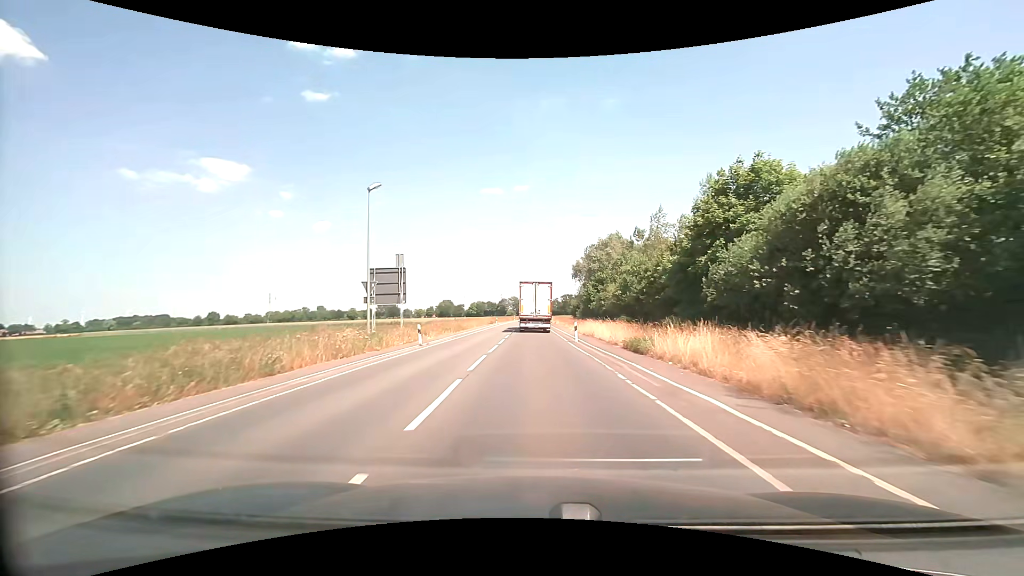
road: secondary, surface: asphalt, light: Day
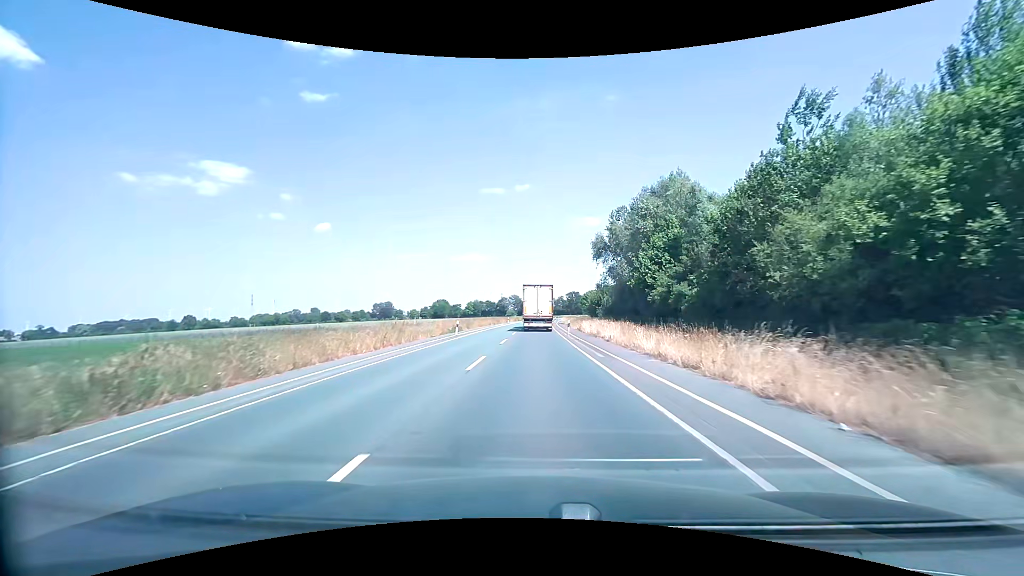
(-0.3, +41.7) m; 0°
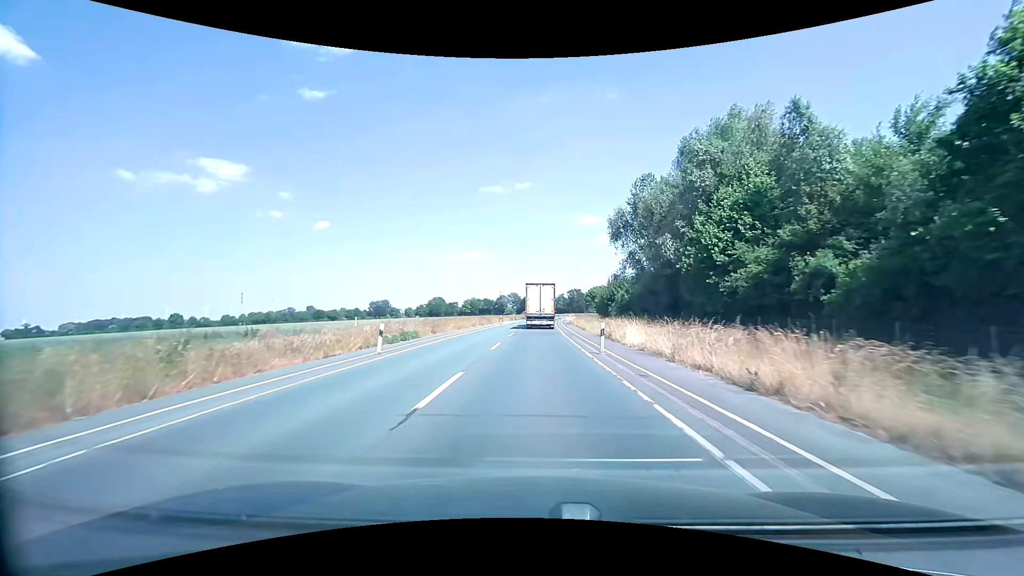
(0.0, +17.6) m; 0°
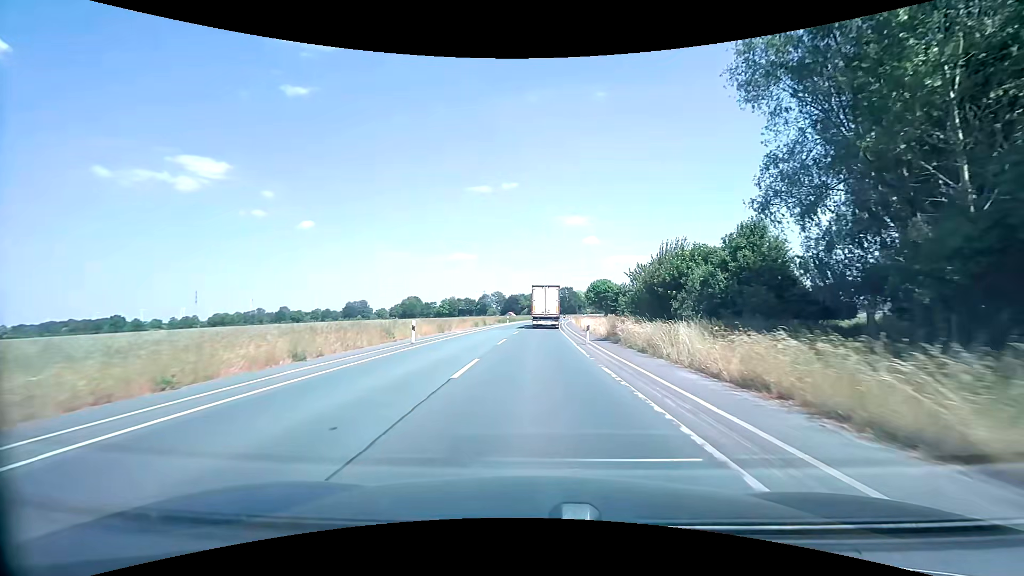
(+0.2, +44.8) m; +1°
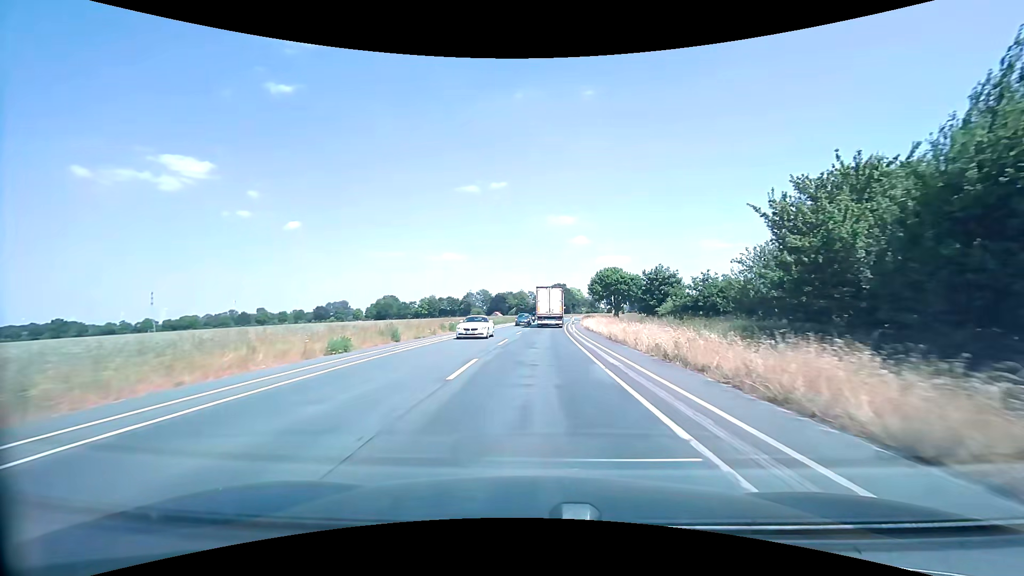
(+0.5, +36.2) m; +1°
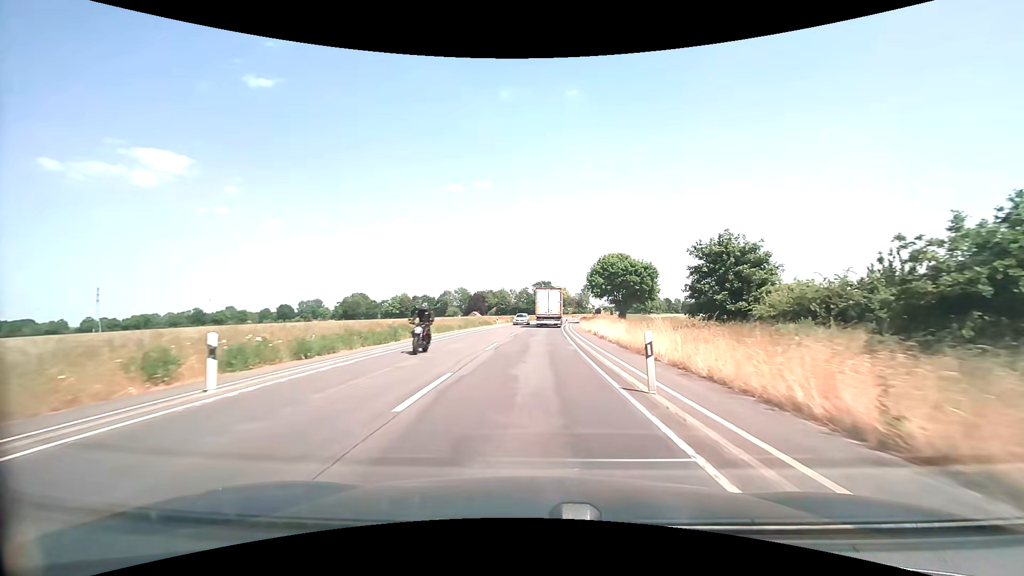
(+0.4, +27.4) m; +2°
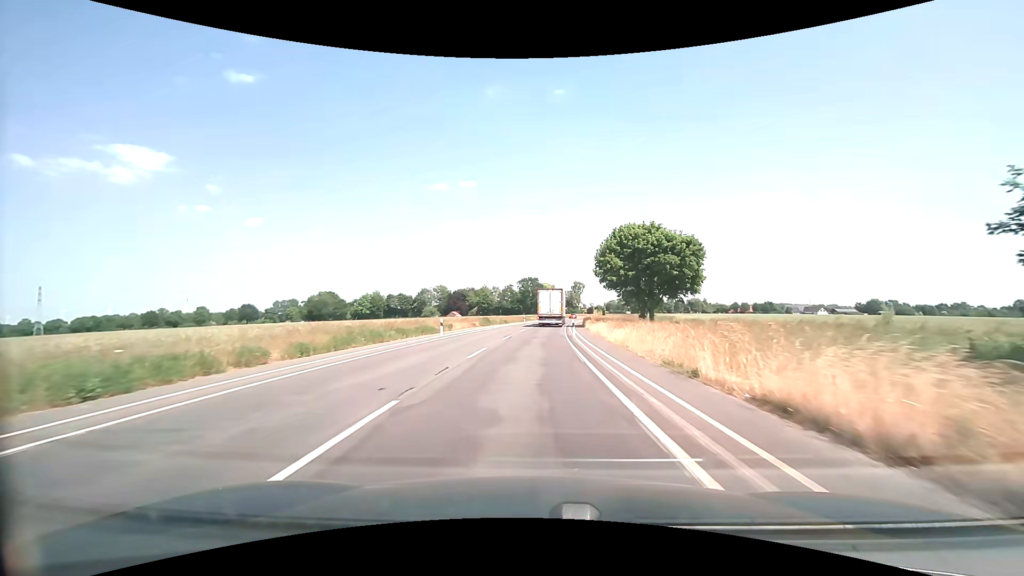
(+0.4, +27.7) m; +1°
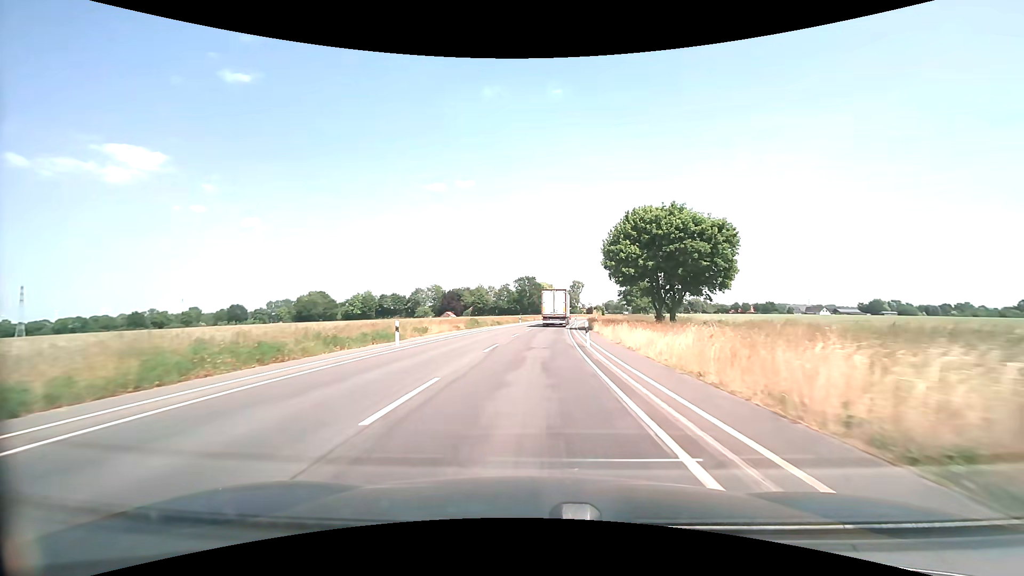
(0.0, +9.3) m; 0°
(0, +10) (0, +20) (+1, +30) (+1, +40) (+2, +50) (+2, +60) (+3, +70) (+4, +80) (+5, +90) (+7, +100) m
